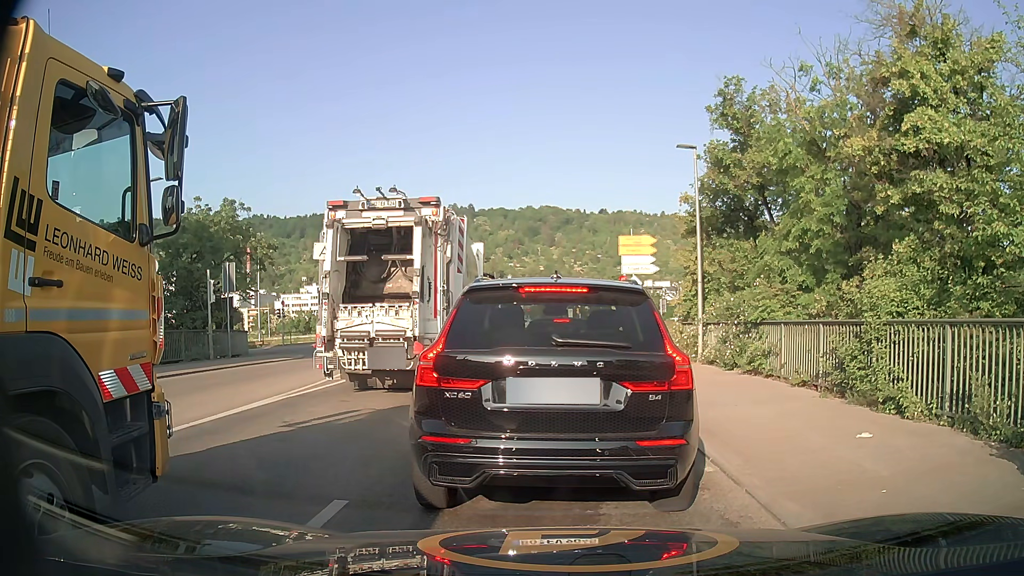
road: secondary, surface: asphalt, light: Day
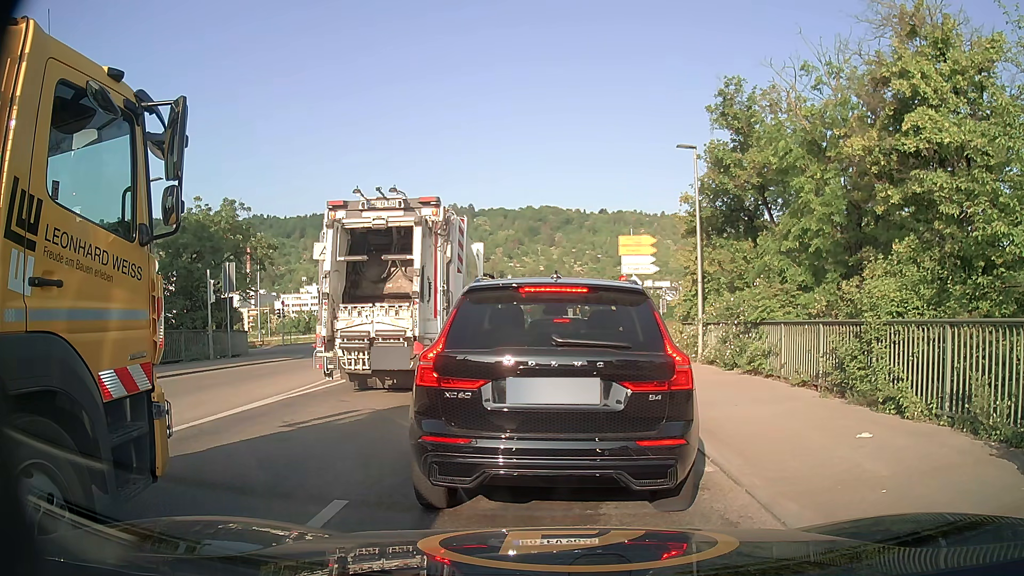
(0.0, 0.0) m; 0°
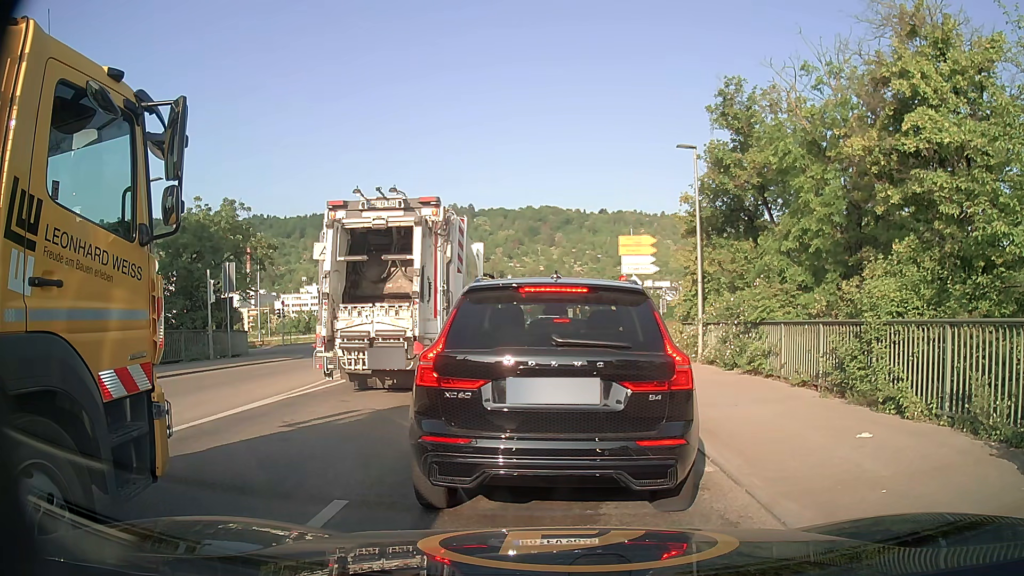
(0.0, 0.0) m; 0°
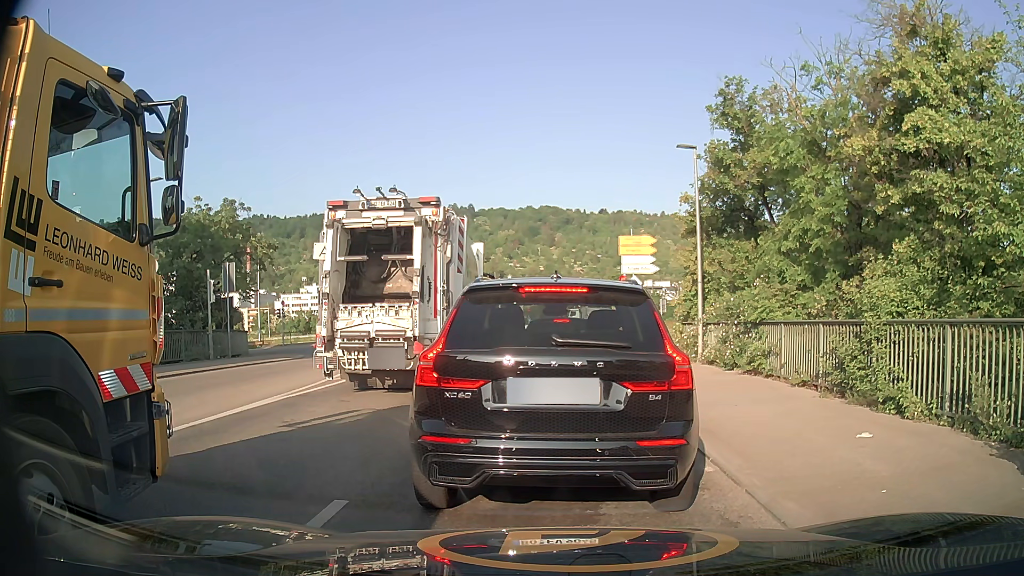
(0.0, 0.0) m; 0°
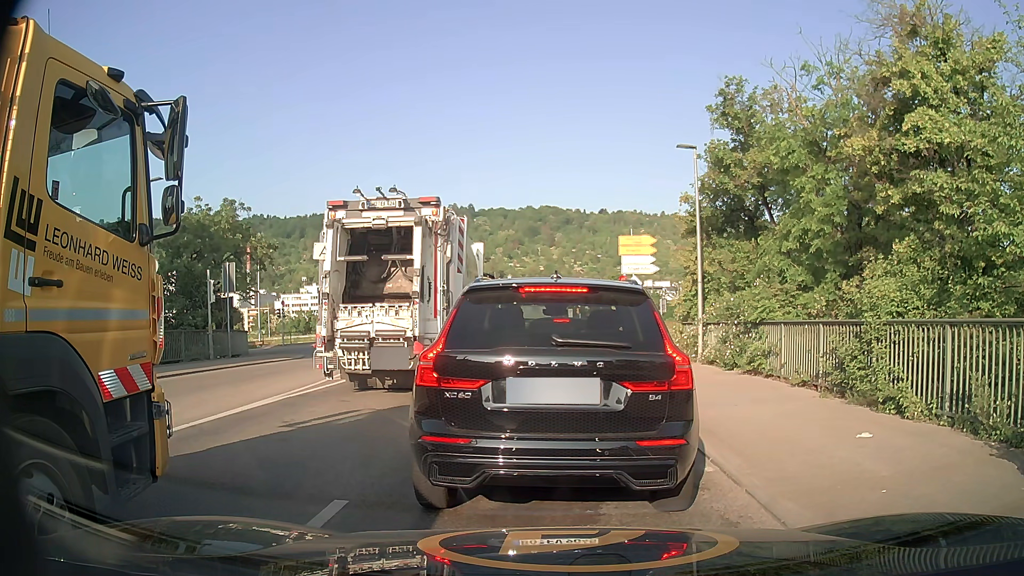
(0.0, 0.0) m; 0°
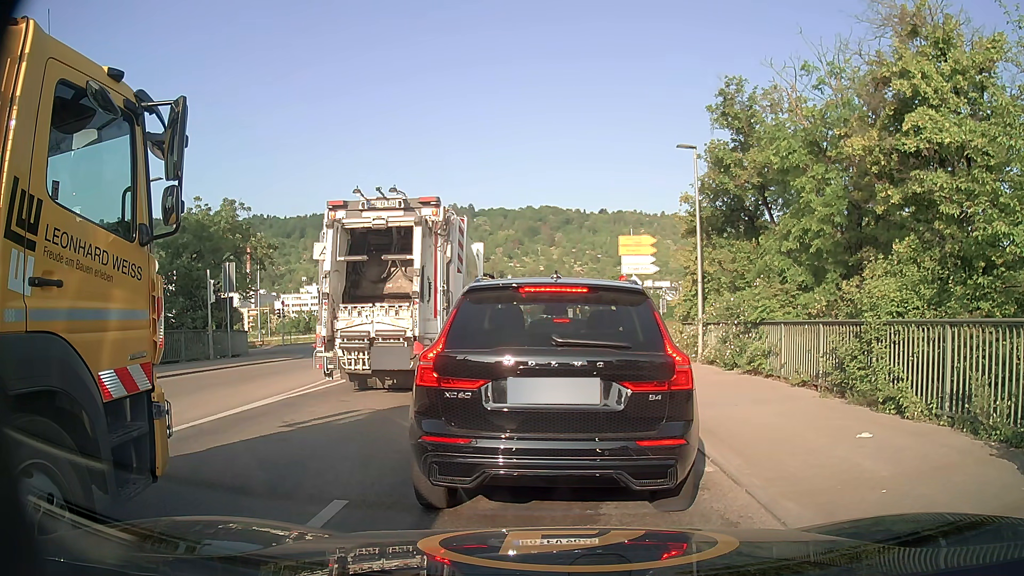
(0.0, 0.0) m; 0°
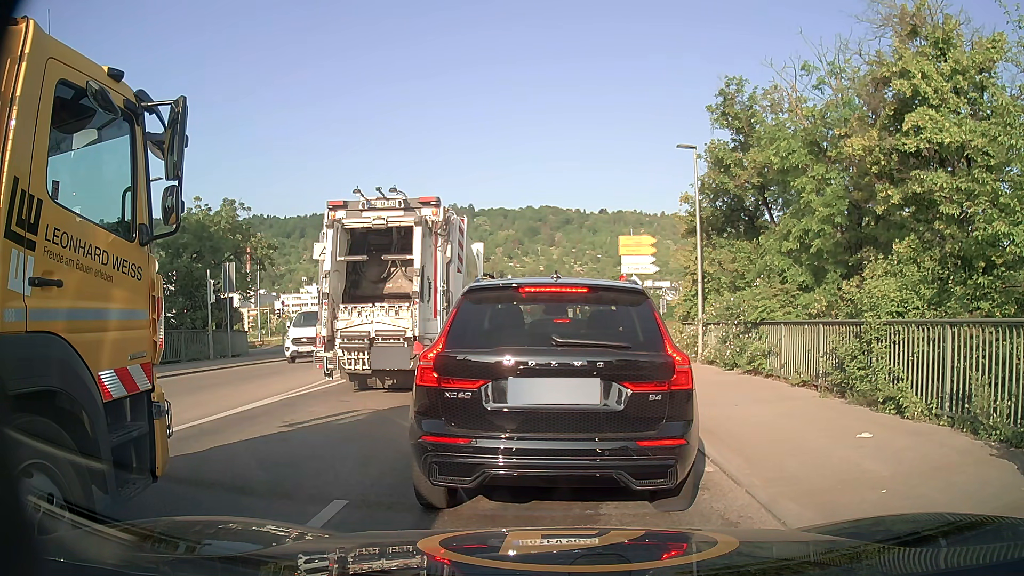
(0.0, 0.0) m; 0°
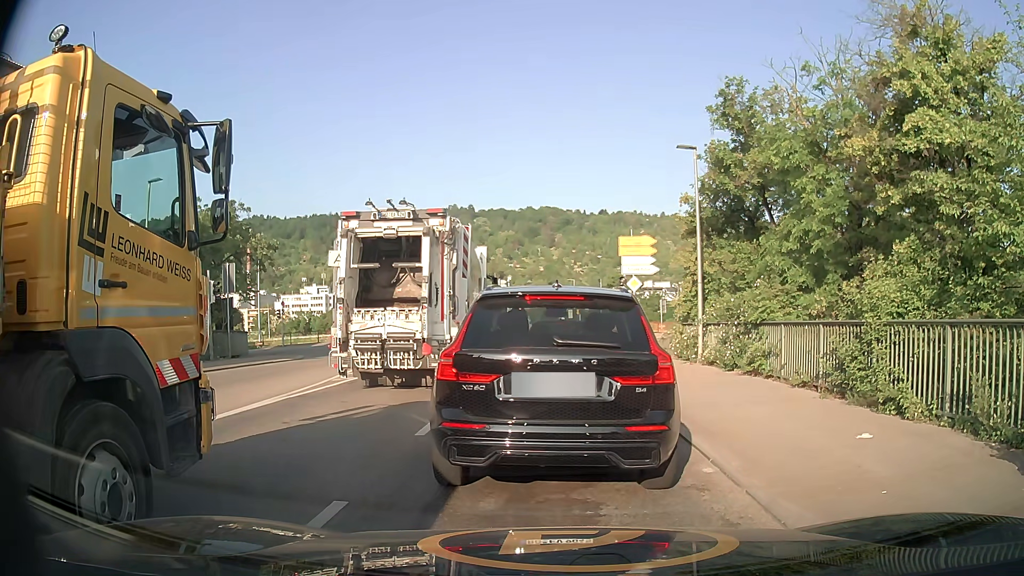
(0.0, 0.0) m; 0°
(0, +10) (0, +20) (+1, +30) (+1, +40) (+2, +50) (+3, +60) (+3, +70) (+3, +80) (+3, +90) (+3, +100) m
